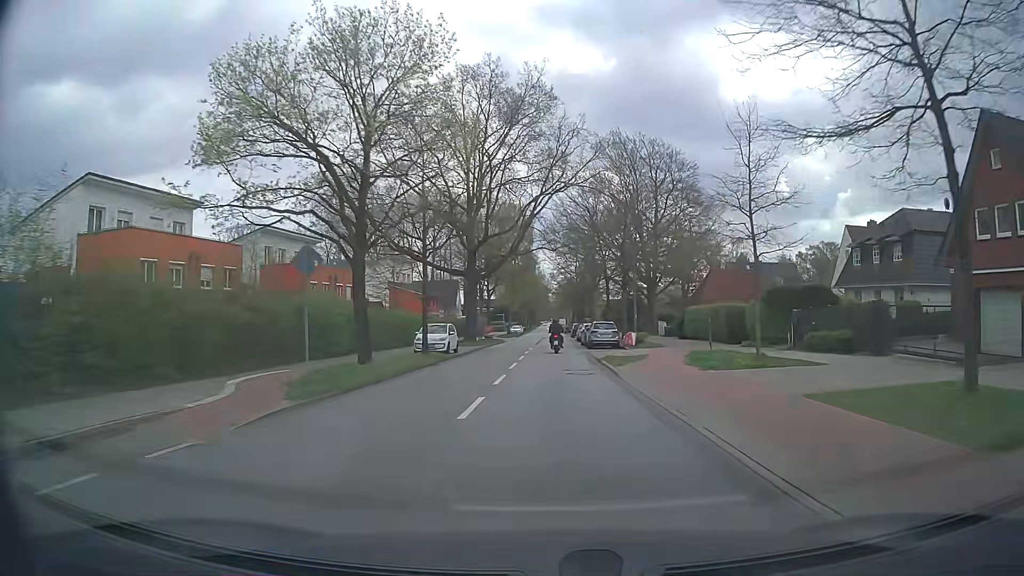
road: secondary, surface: asphalt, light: Day
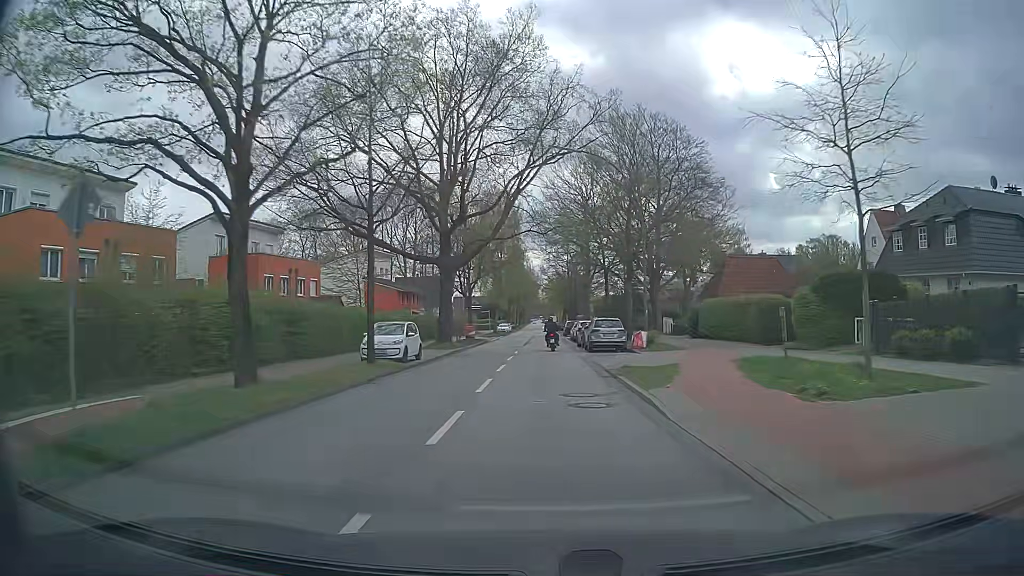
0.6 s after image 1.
(+0.1, +7.8) m; +1°
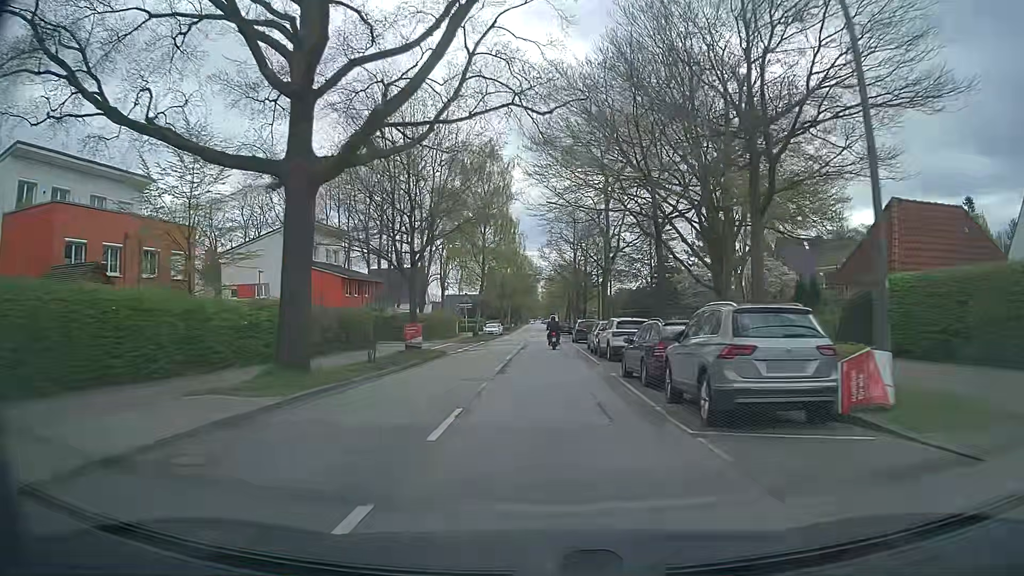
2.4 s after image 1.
(+0.2, +23.5) m; +1°
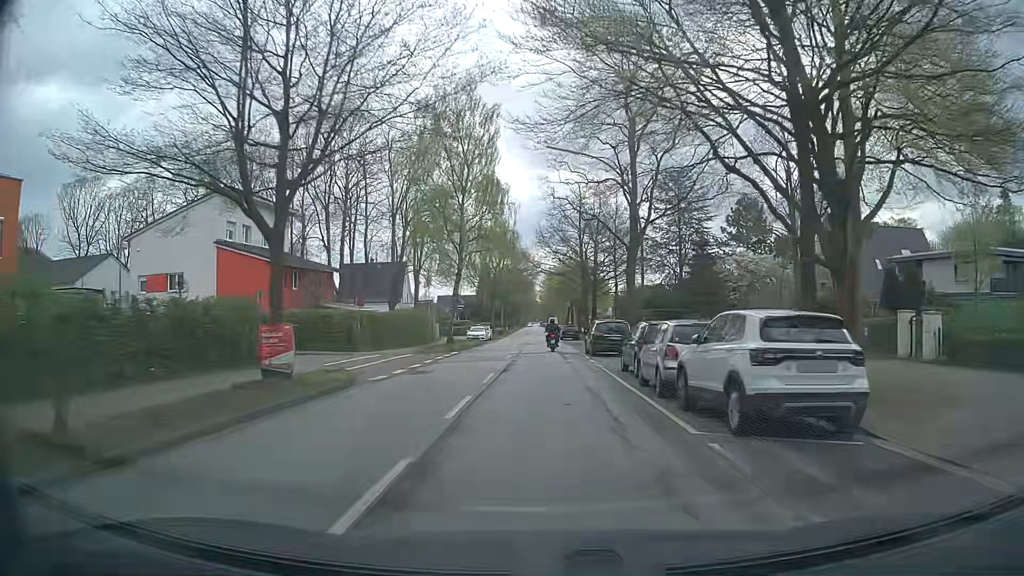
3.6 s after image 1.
(-0.1, +16.1) m; -1°
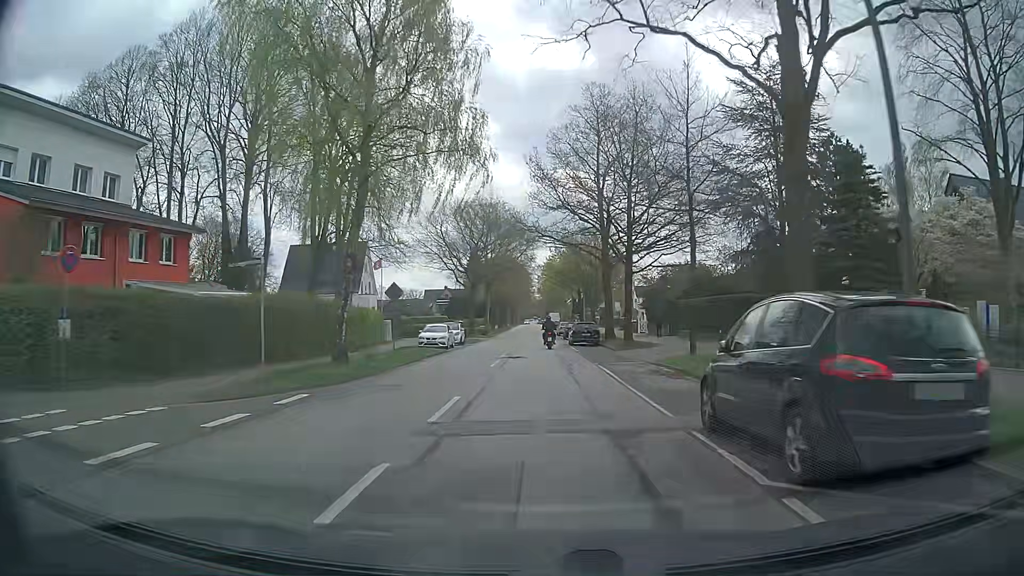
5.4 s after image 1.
(+0.1, +24.5) m; +1°
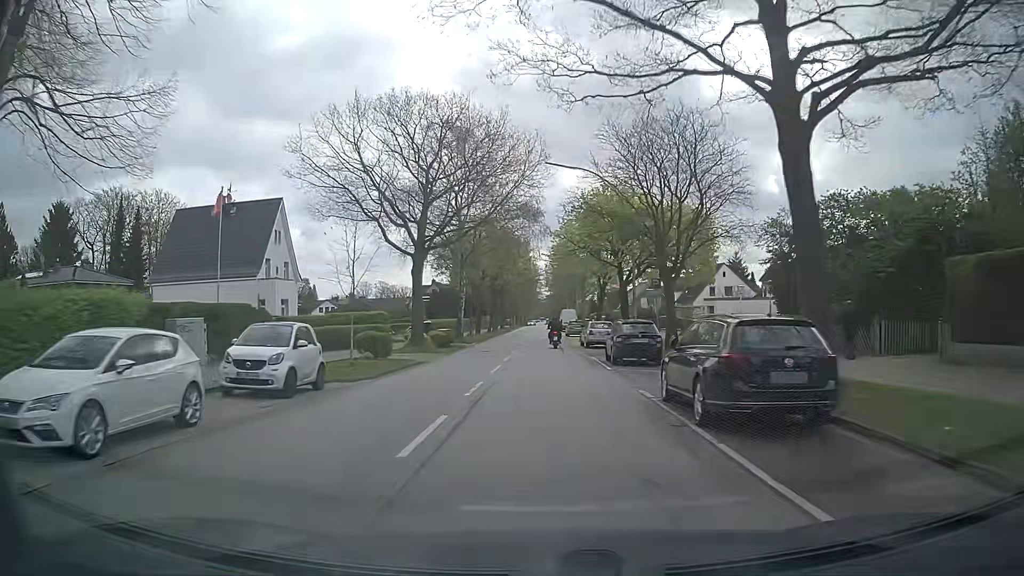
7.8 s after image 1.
(-0.2, +32.7) m; -1°
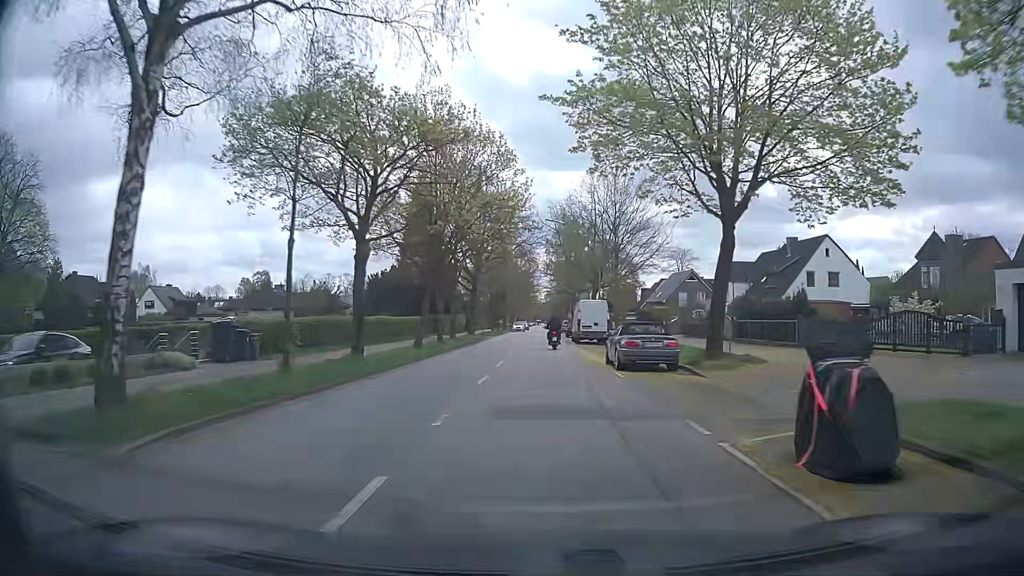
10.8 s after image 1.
(-0.1, +40.0) m; 0°
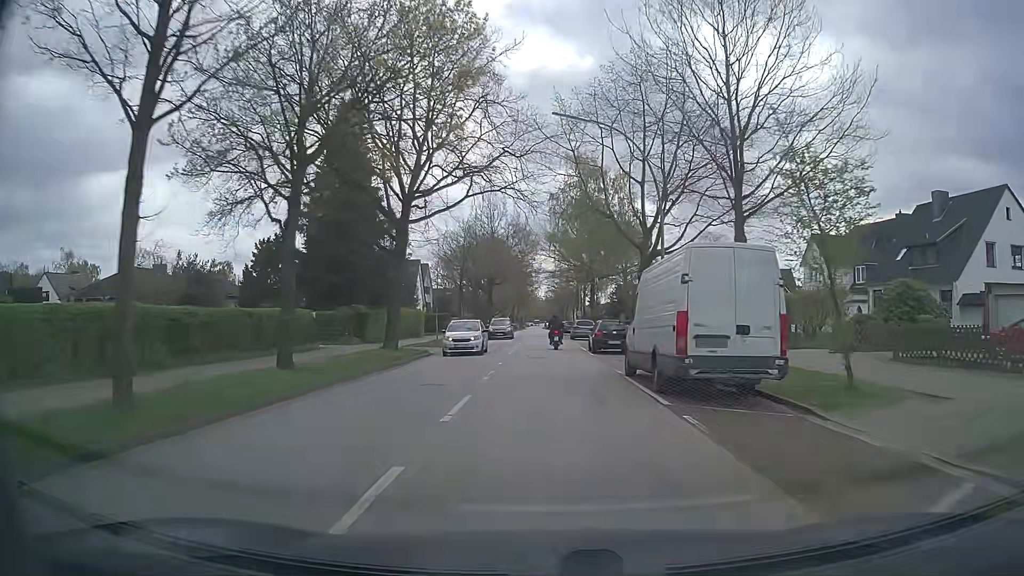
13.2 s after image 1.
(+0.1, +29.7) m; 0°
(0, +10) (0, +20) (0, +30) (0, +40) (0, +50) (0, +60) (0, +70) (0, +80) (0, +90) (0, +100) m
